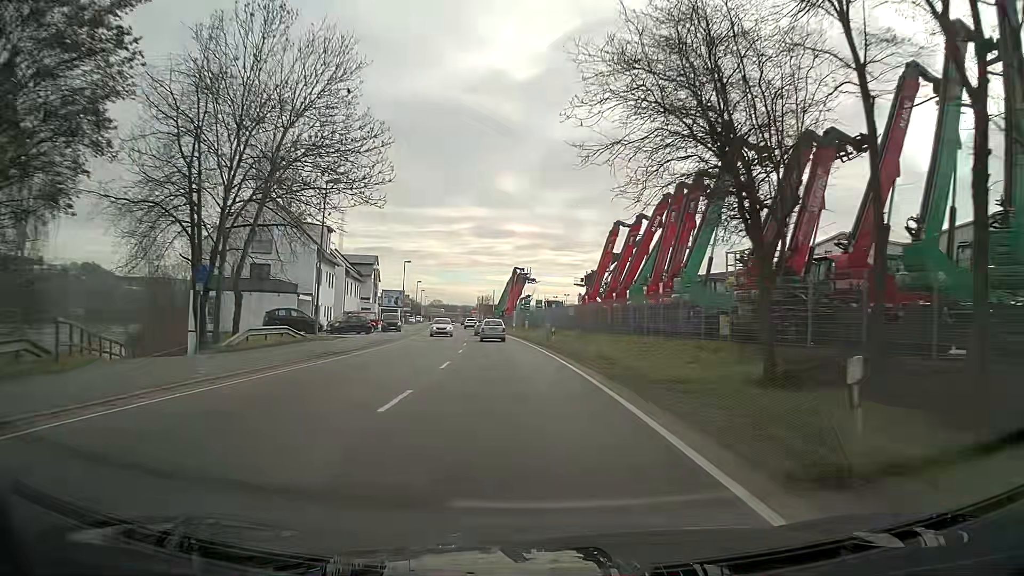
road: primary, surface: asphalt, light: Day
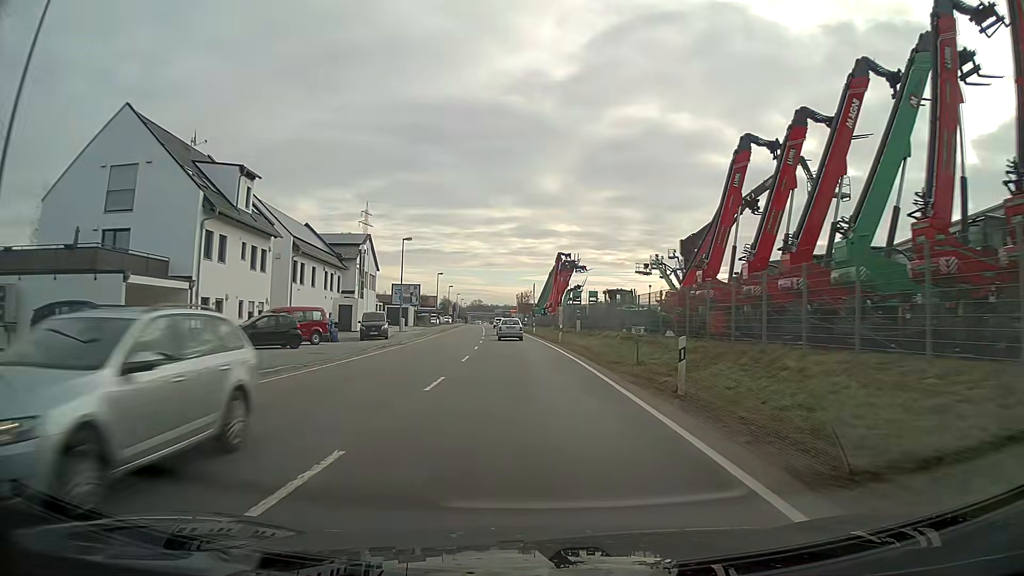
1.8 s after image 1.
(-0.7, +24.2) m; -4°
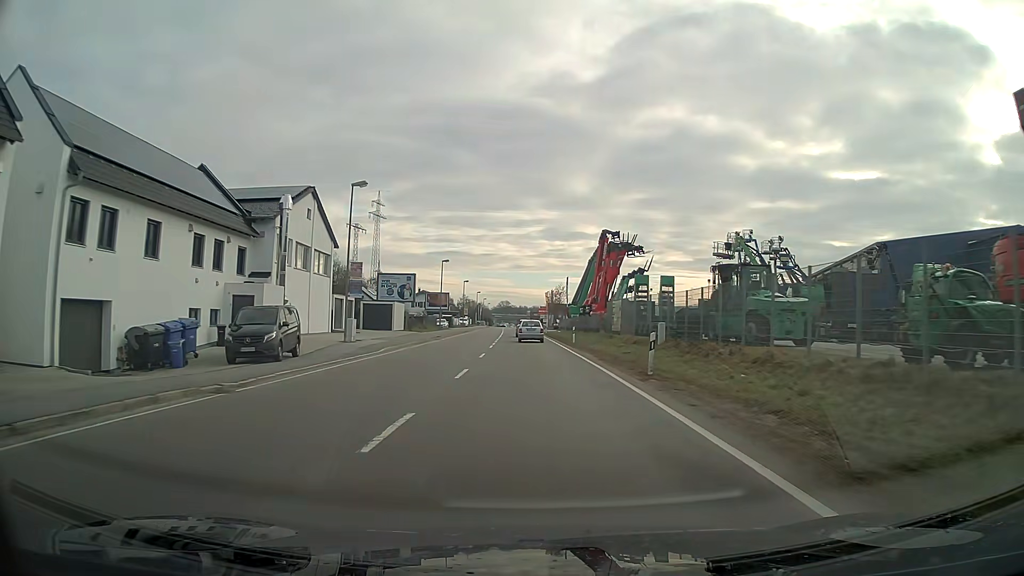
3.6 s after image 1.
(-0.5, +24.3) m; -2°
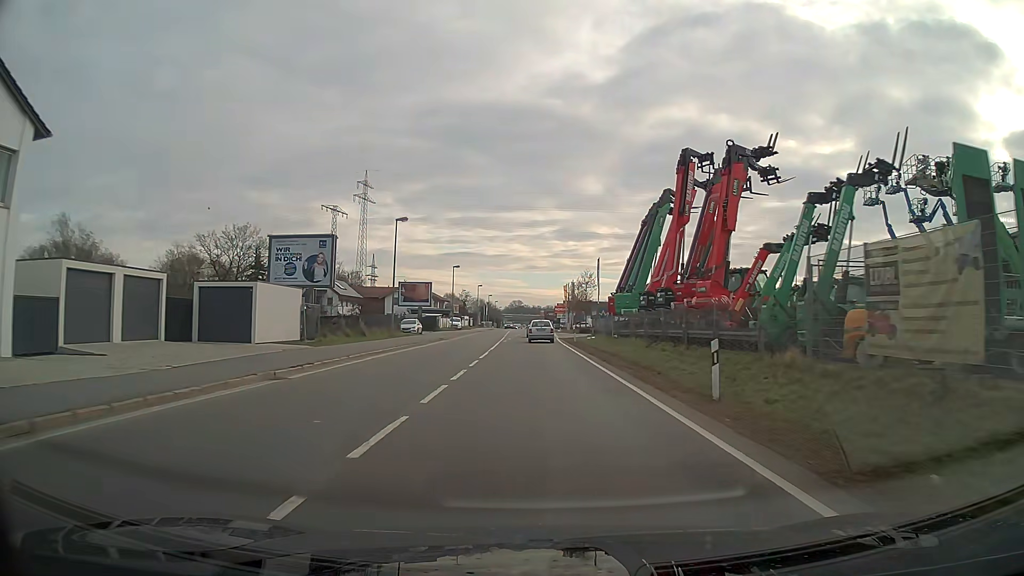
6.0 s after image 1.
(-0.3, +32.0) m; -1°
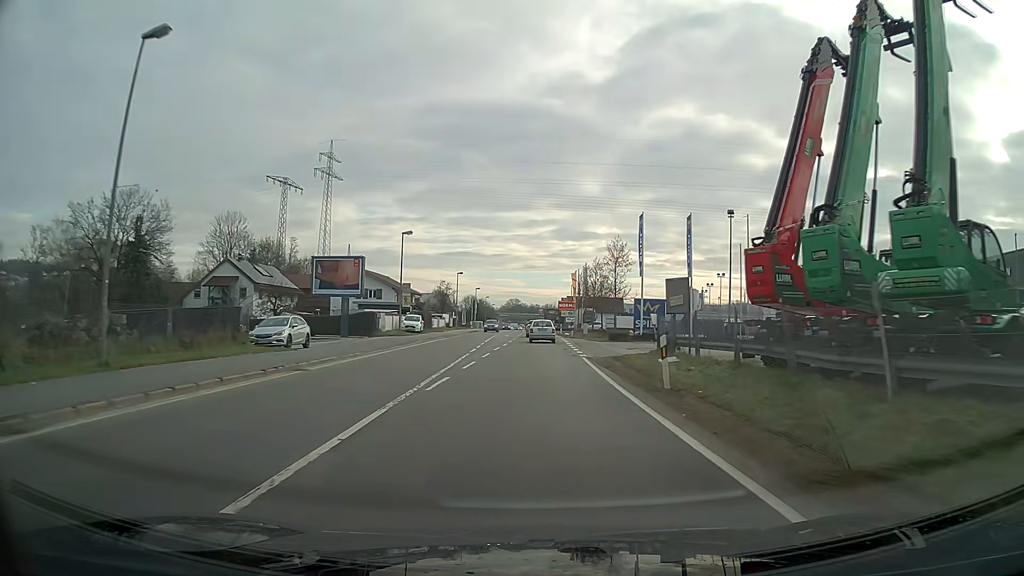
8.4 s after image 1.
(+0.1, +31.2) m; 0°
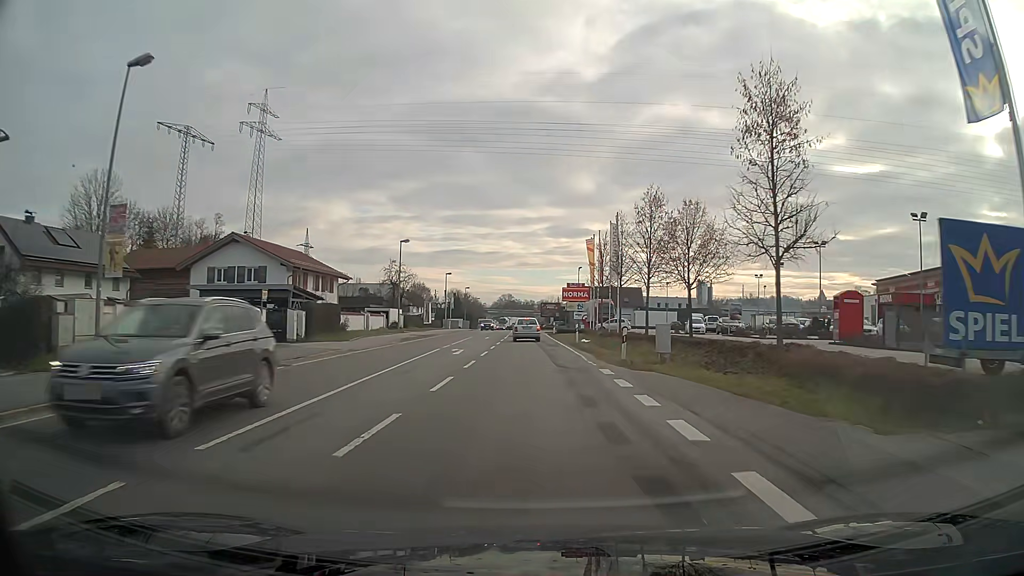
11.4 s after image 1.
(+0.3, +36.4) m; 0°
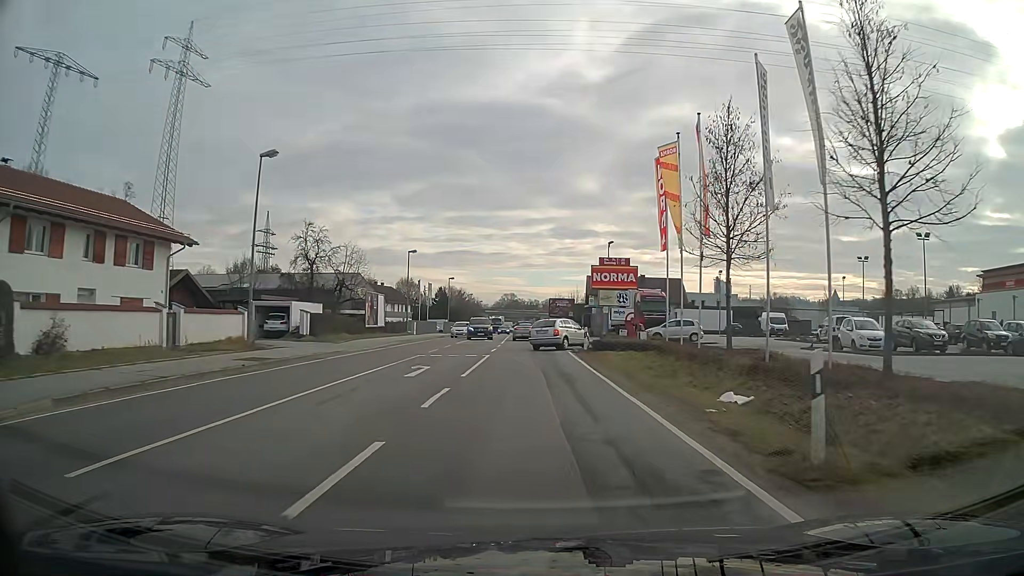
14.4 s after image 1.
(-0.1, +31.7) m; 0°
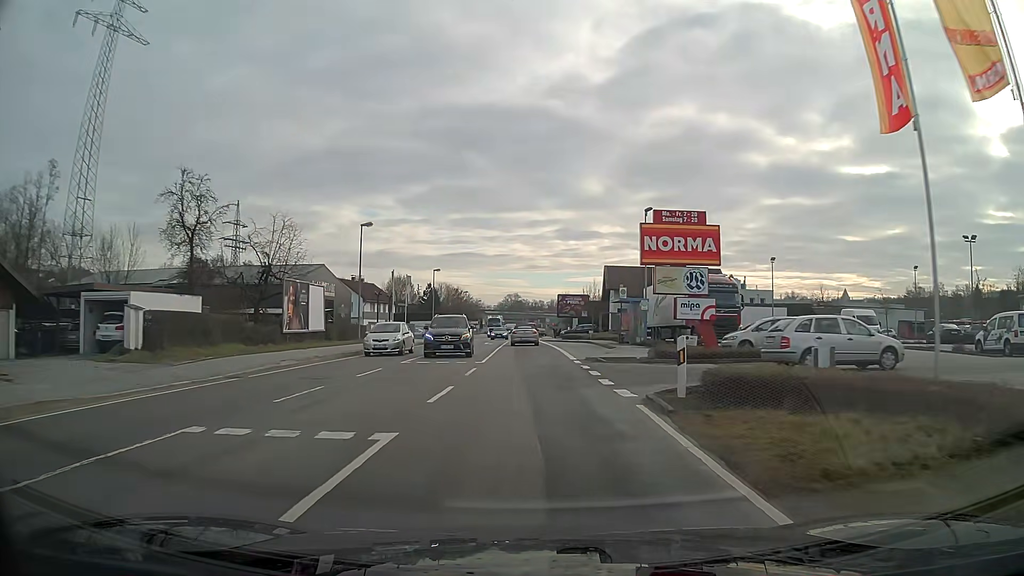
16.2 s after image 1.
(-0.1, +19.0) m; -1°
(0, +10) (0, +20) (0, +30) (0, +40) (-1, +50) (-1, +60) (-1, +70) (-1, +80) (-1, +90) (-1, +100) m
